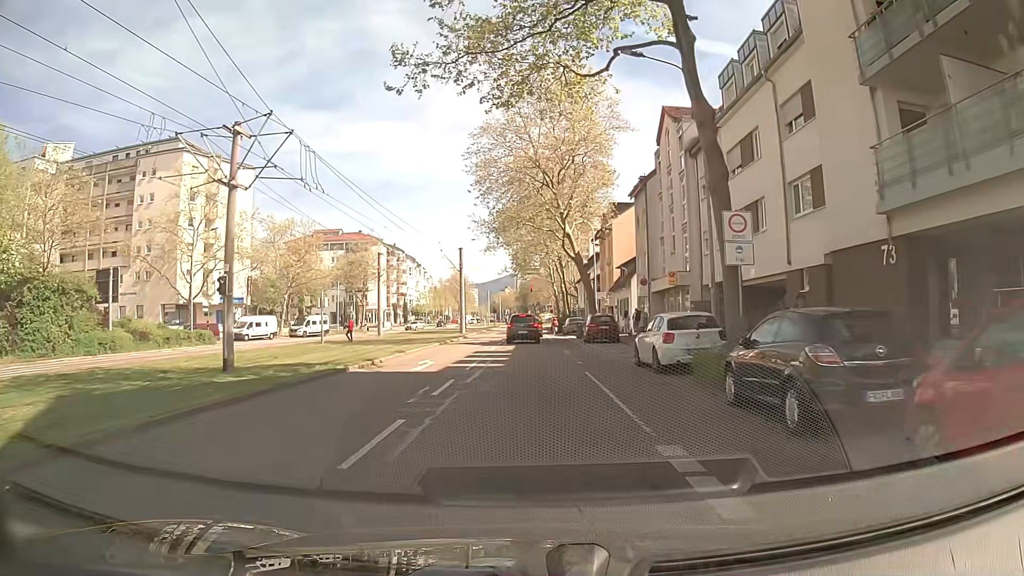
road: tertiary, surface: asphalt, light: Day
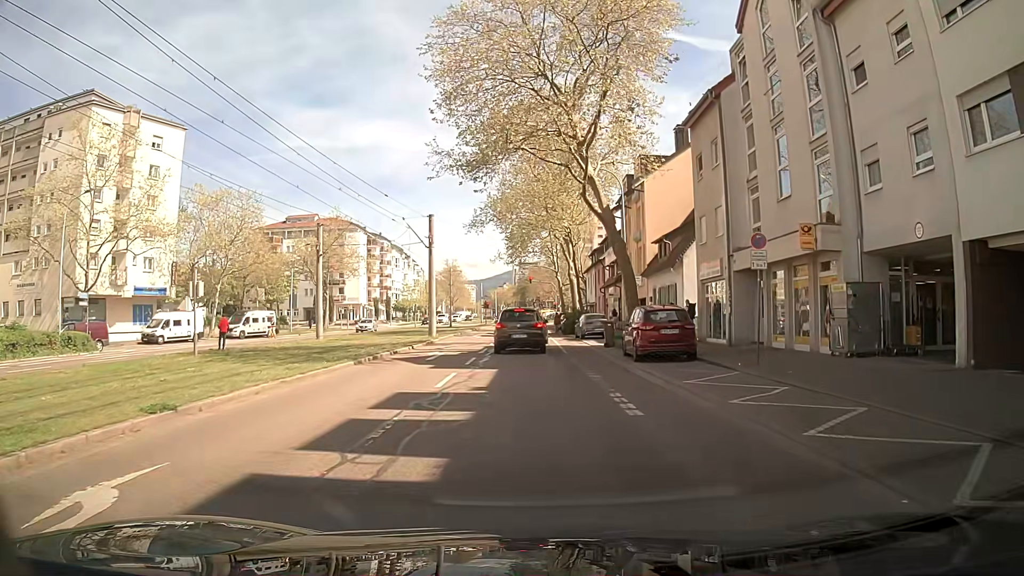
(-0.3, +17.0) m; -1°
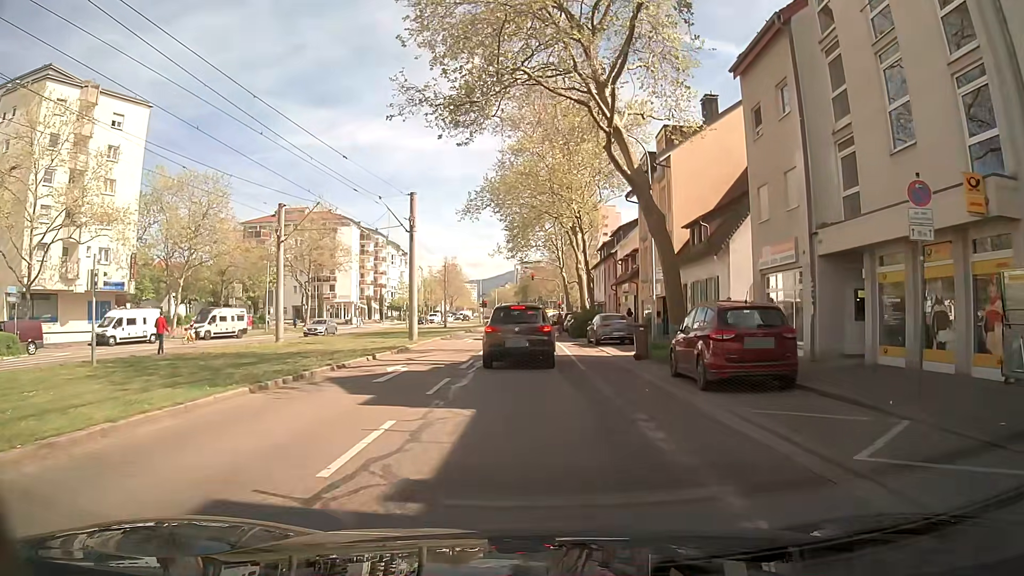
(0.0, +7.2) m; 0°
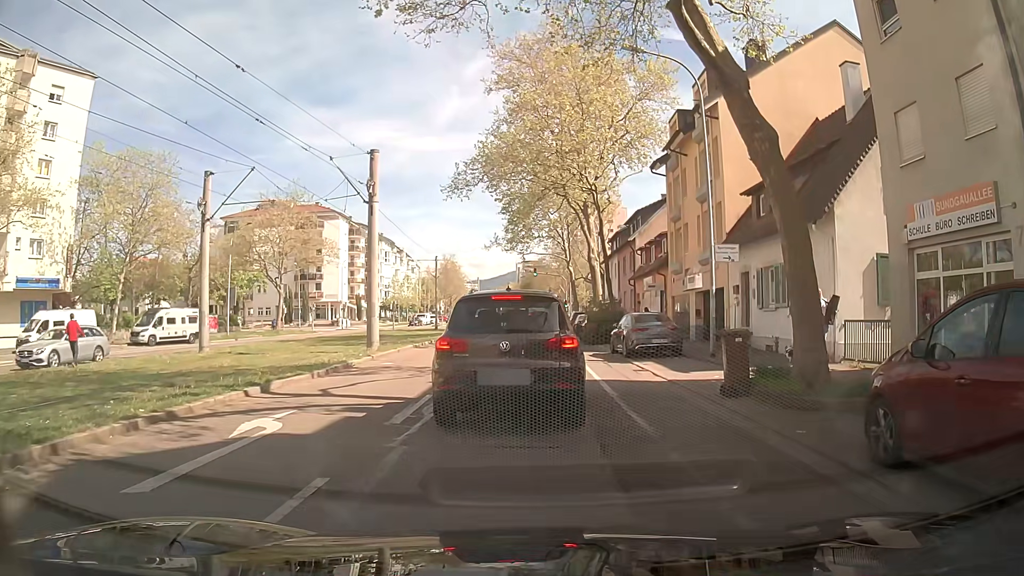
(0.0, +8.6) m; -1°
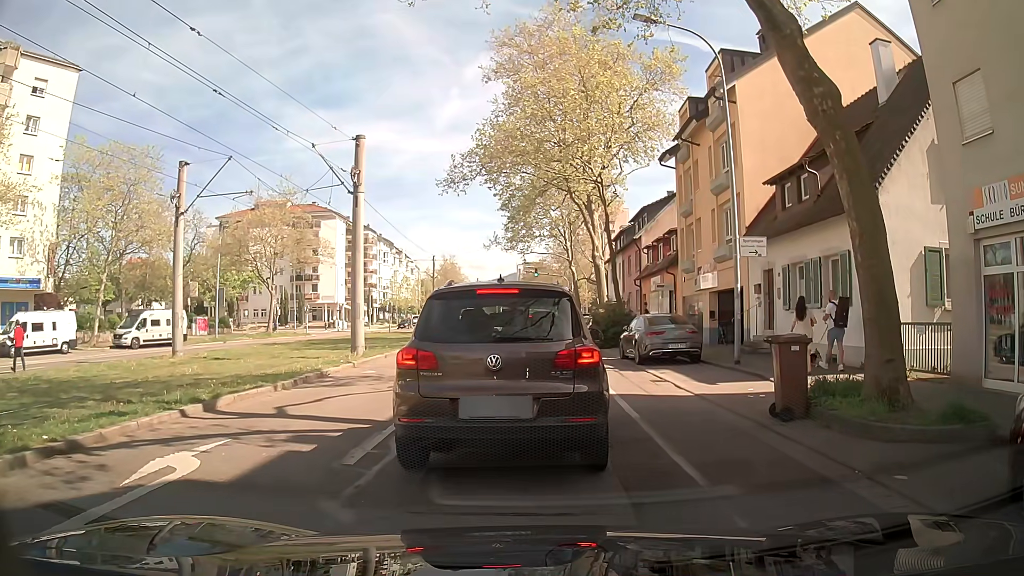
(0.0, +2.2) m; +2°
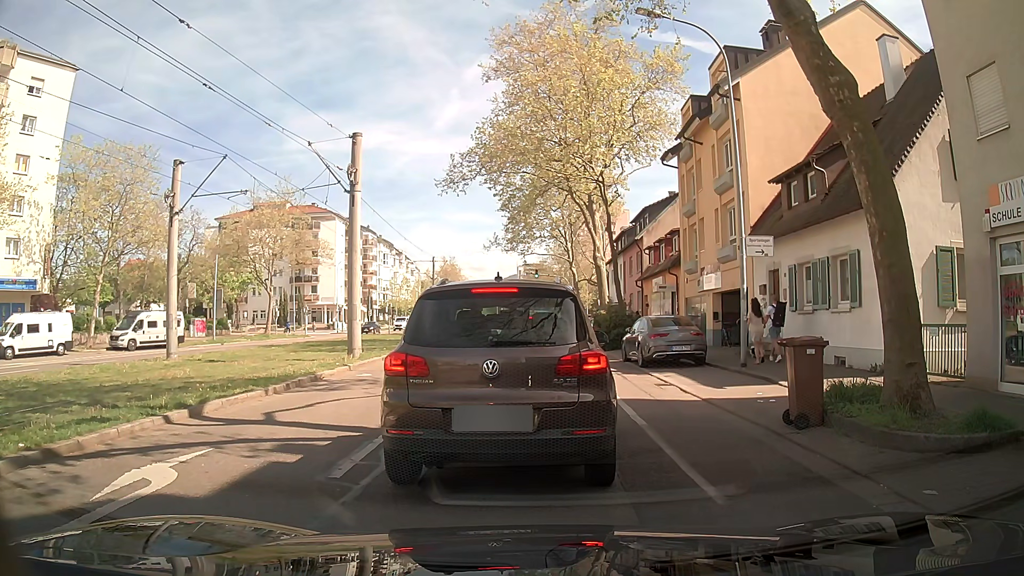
(0.0, +0.5) m; 0°
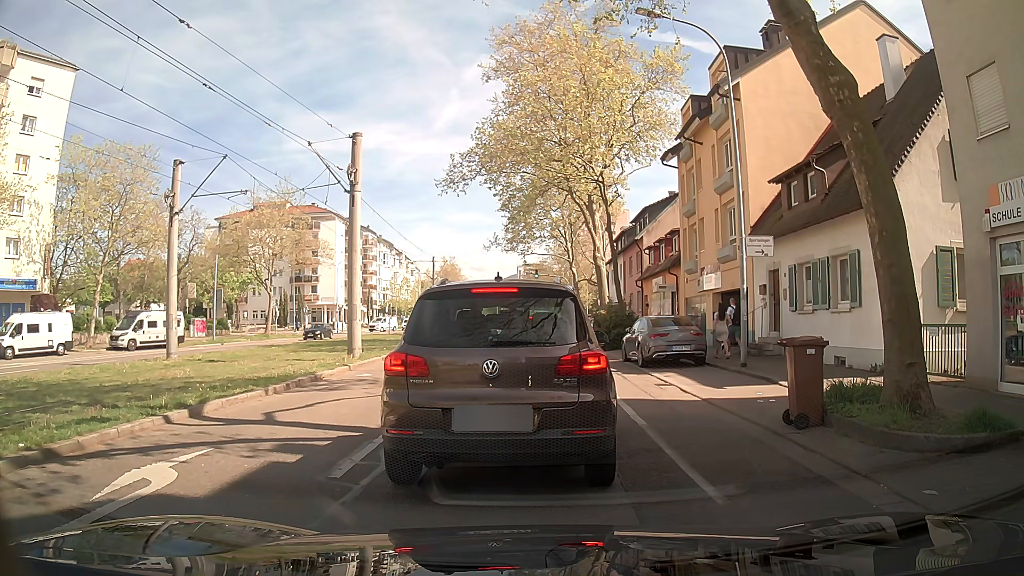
(0.0, 0.0) m; 0°
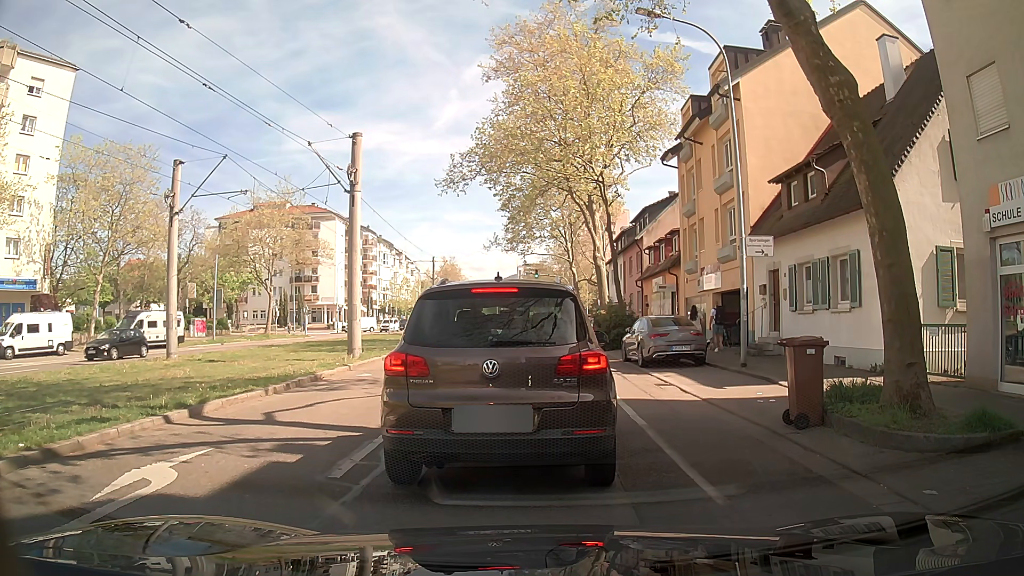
(0.0, 0.0) m; 0°
